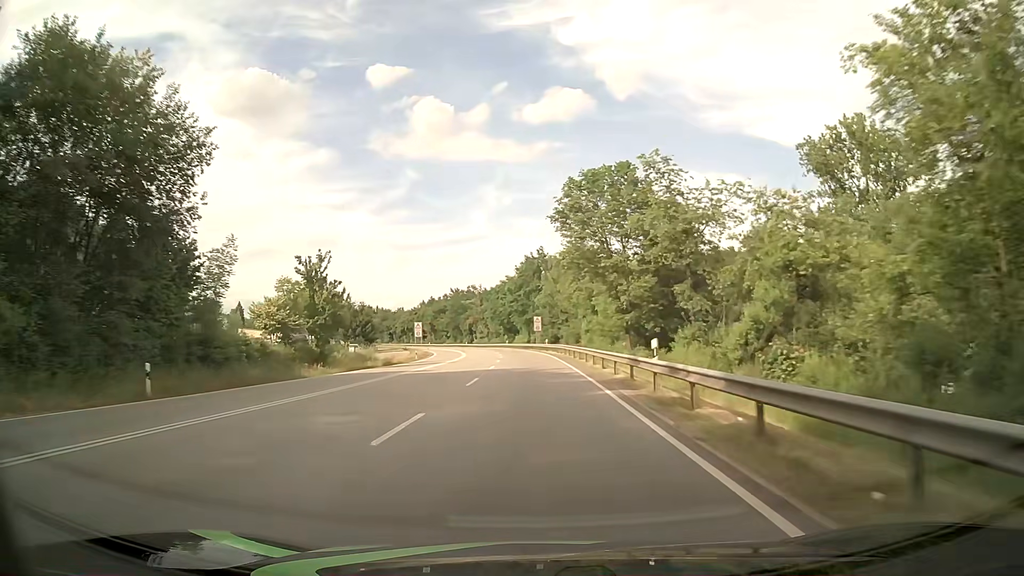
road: primary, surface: asphalt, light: Day
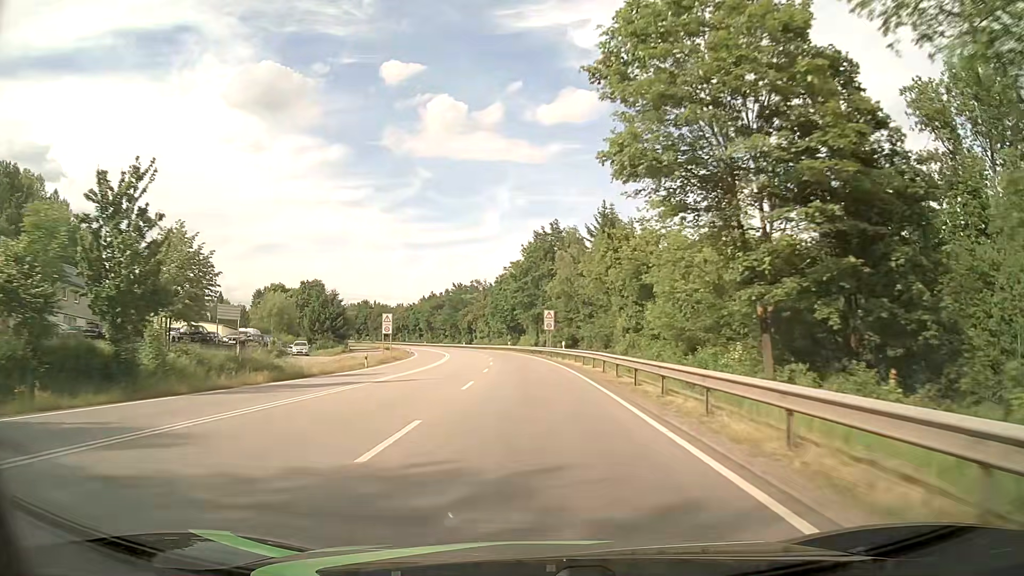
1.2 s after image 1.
(-0.2, +25.0) m; -1°
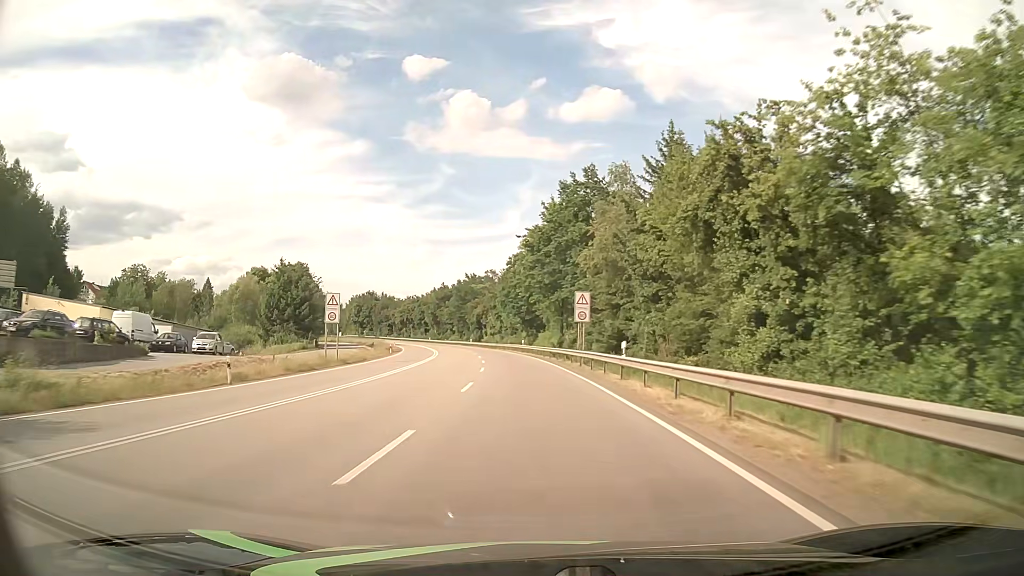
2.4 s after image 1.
(-0.4, +25.0) m; -2°
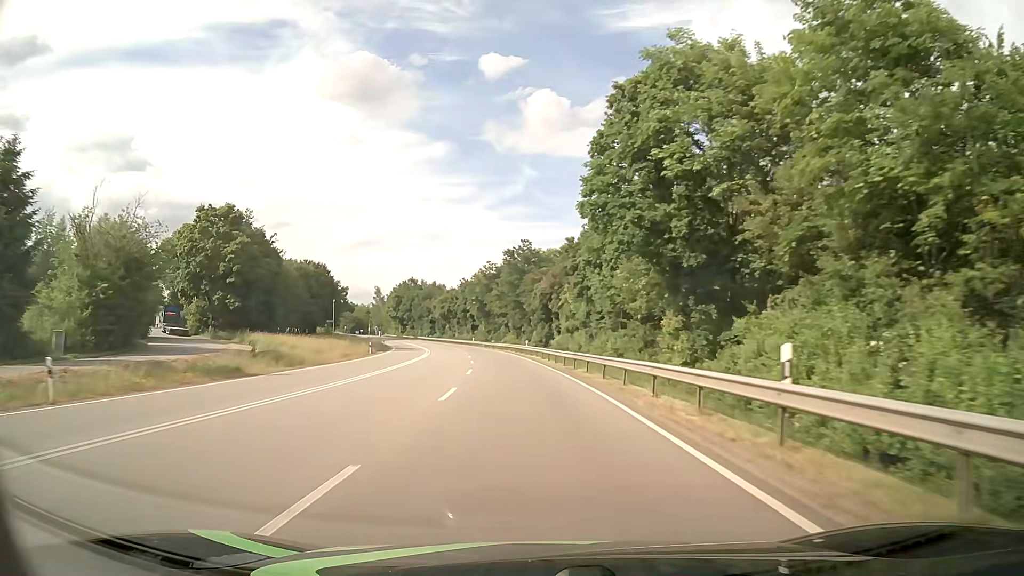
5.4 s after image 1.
(-2.9, +62.4) m; -7°
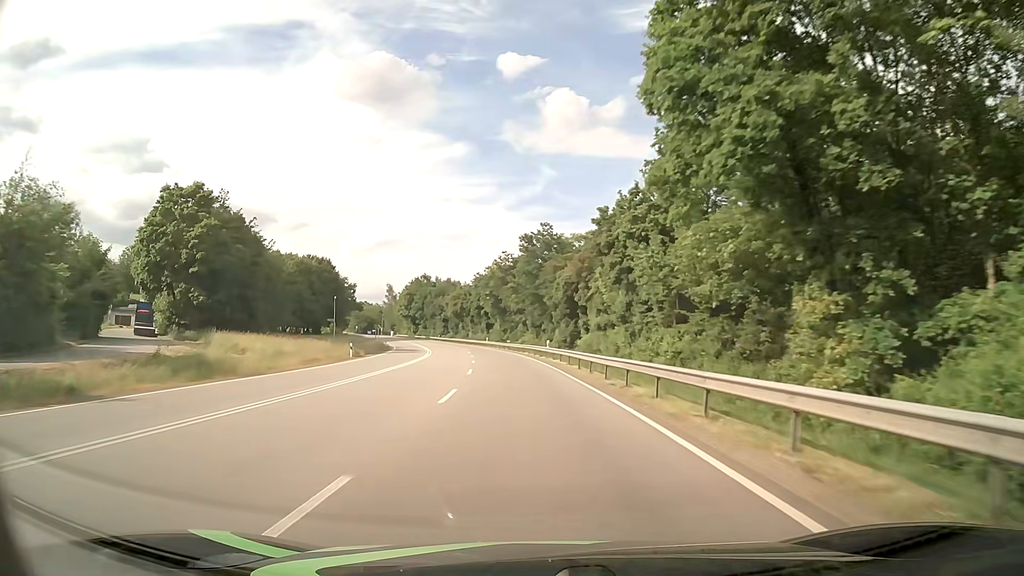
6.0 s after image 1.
(-0.2, +12.5) m; -1°
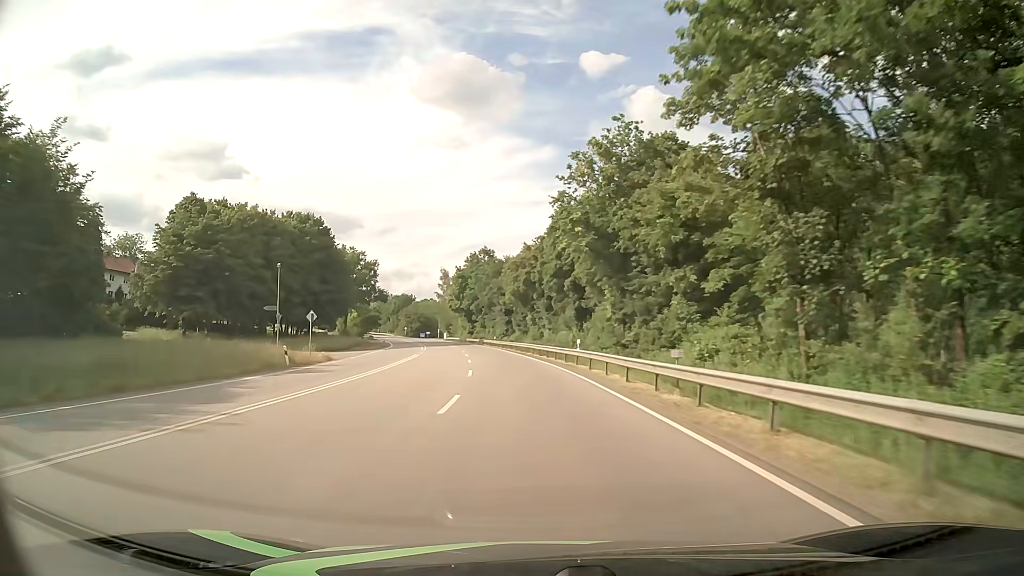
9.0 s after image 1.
(-4.5, +62.4) m; -8°
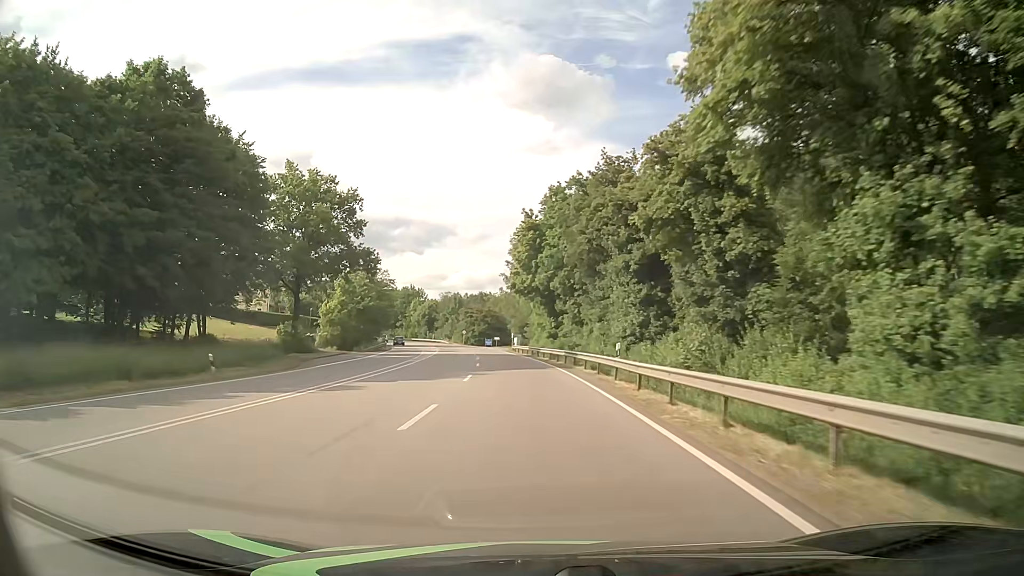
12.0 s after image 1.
(-4.2, +62.4) m; -8°
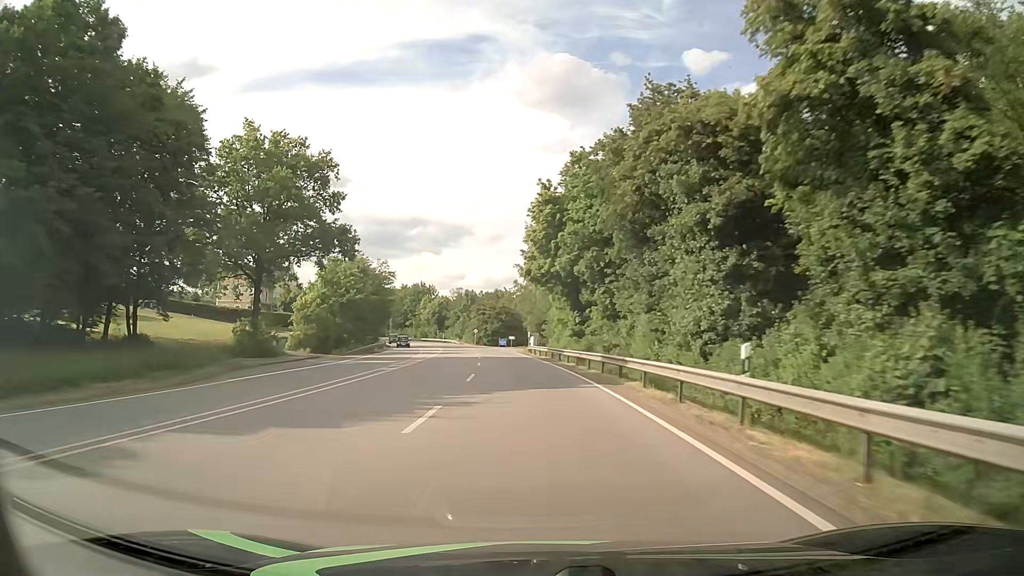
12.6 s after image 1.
(-0.2, +12.5) m; -1°
(0, +10) (0, +20) (-1, +30) (-2, +40) (-2, +50) (-3, +60) (-5, +70) (-6, +80) (-8, +90) (-10, +99) m
